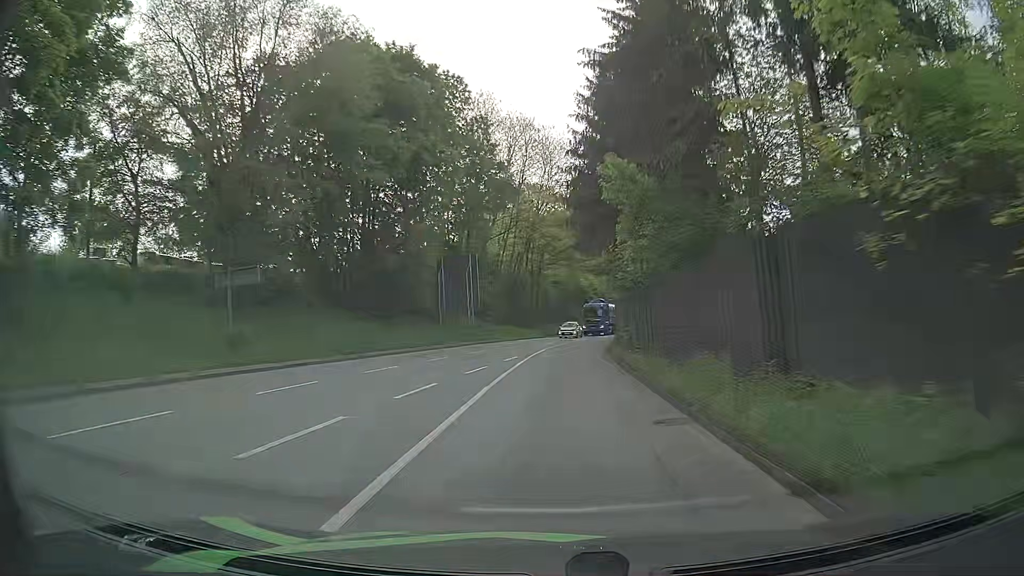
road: primary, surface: asphalt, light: Day
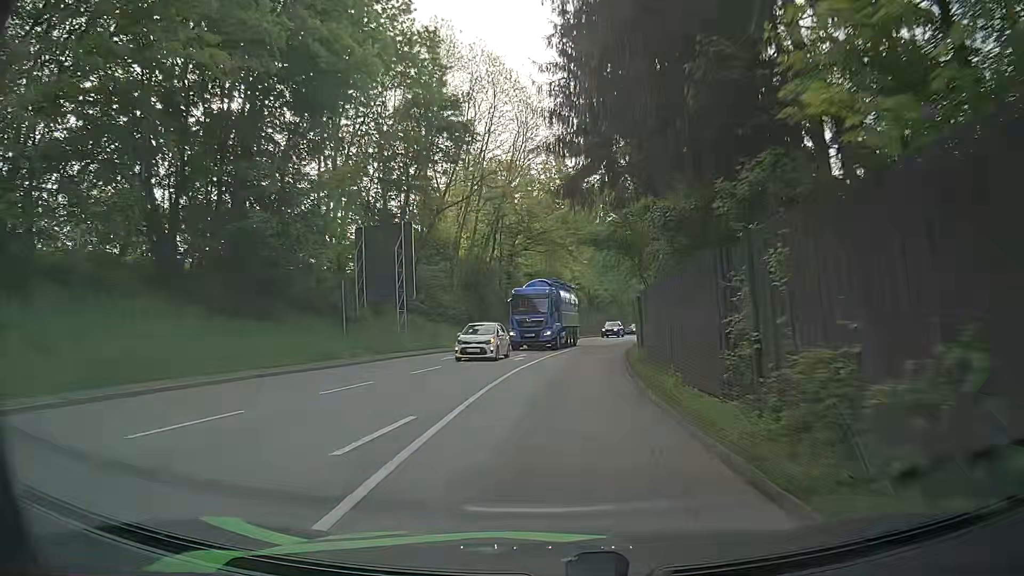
(+0.2, +17.2) m; +2°
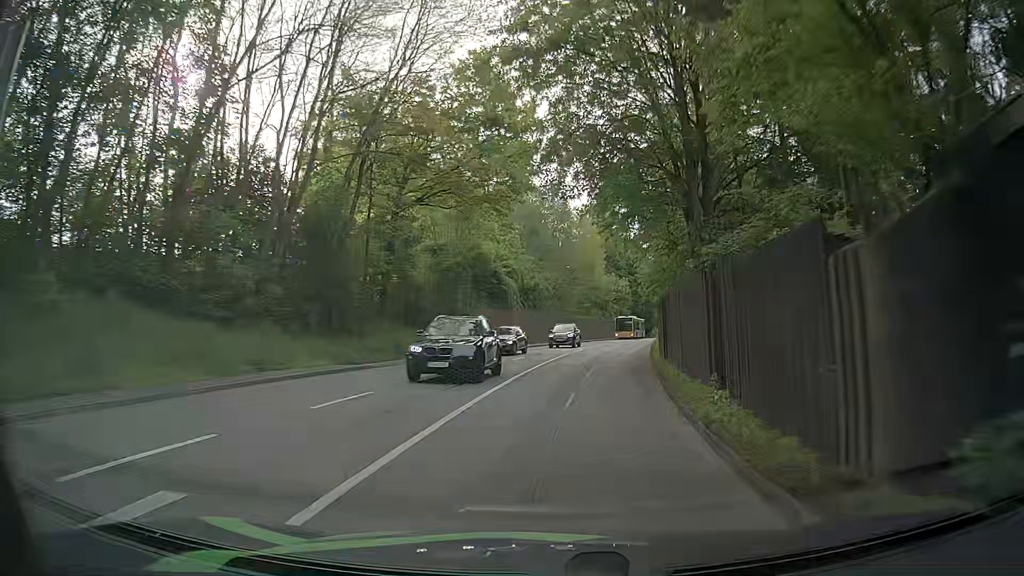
(+1.0, +26.1) m; +4°
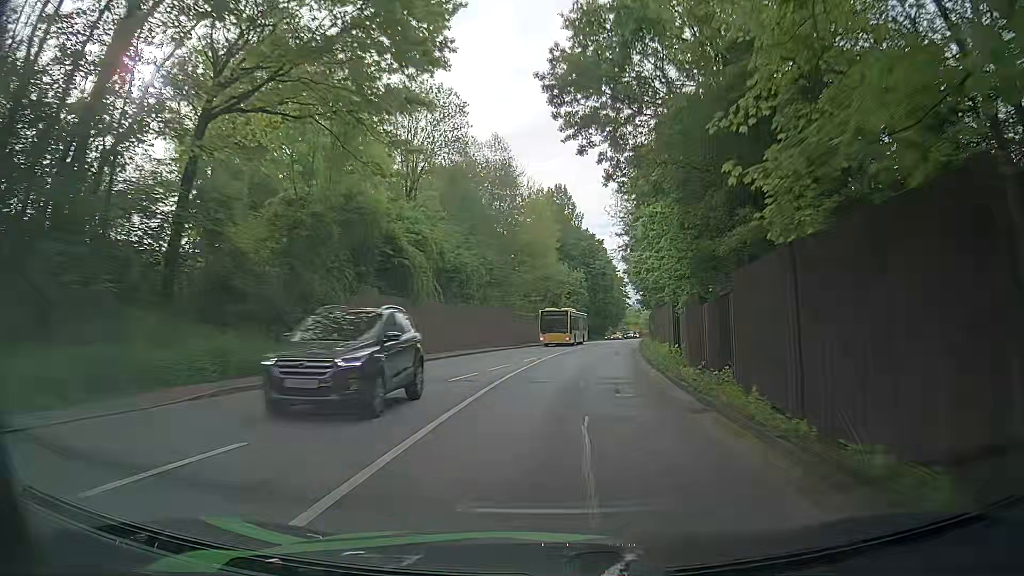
(+0.9, +18.3) m; +5°
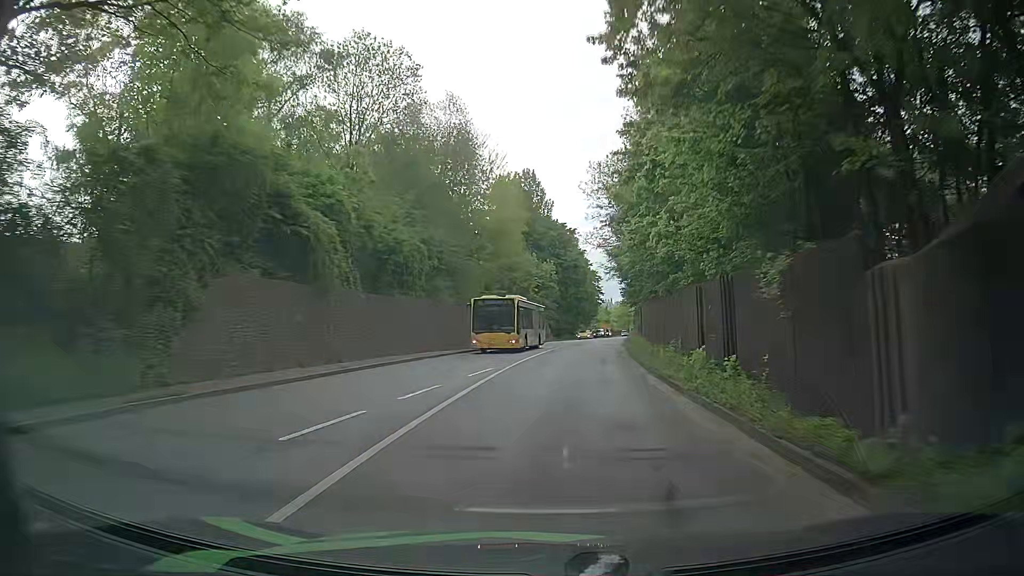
(+0.3, +9.6) m; +2°
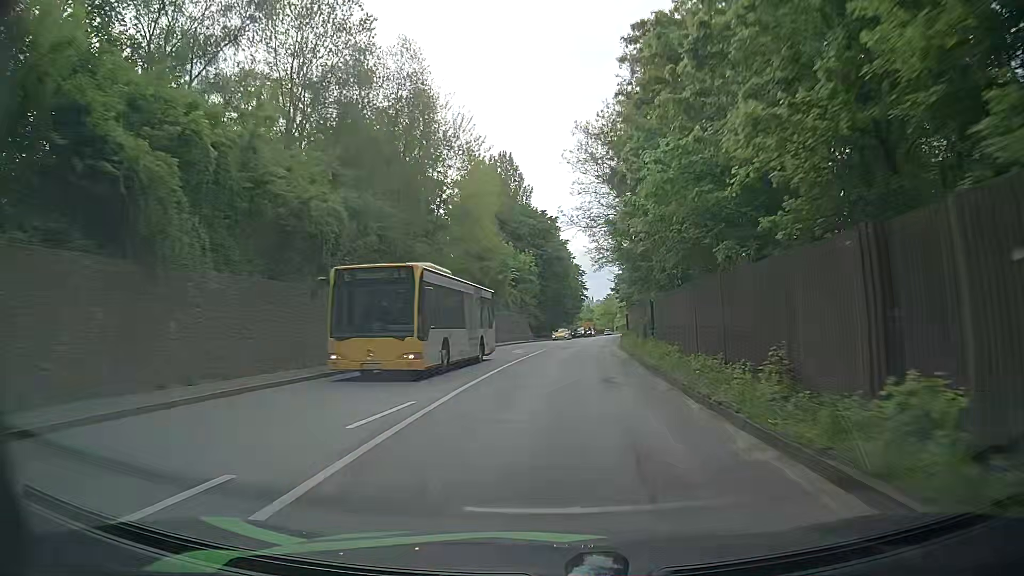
(+0.2, +9.8) m; +2°
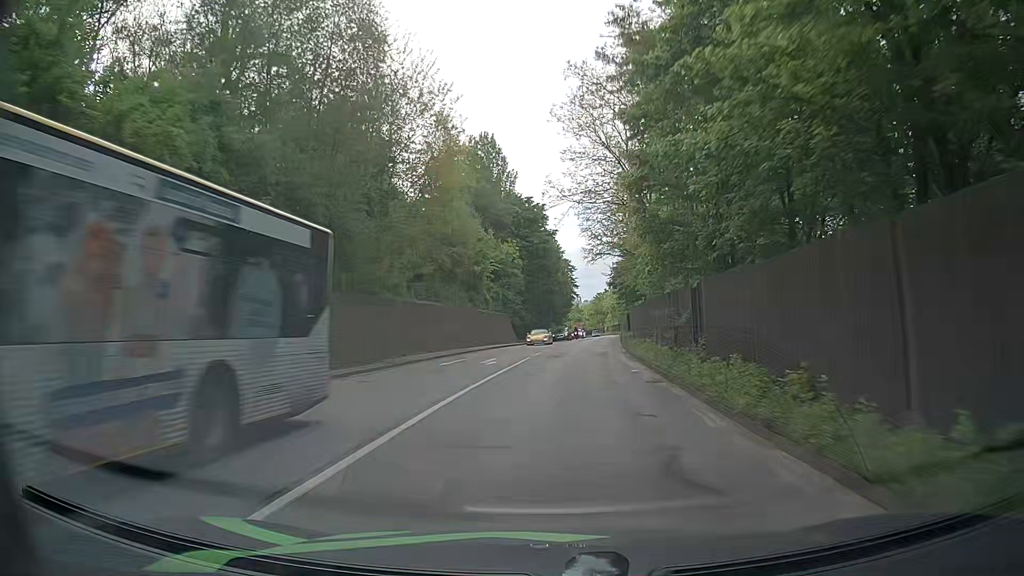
(+0.2, +9.8) m; +2°
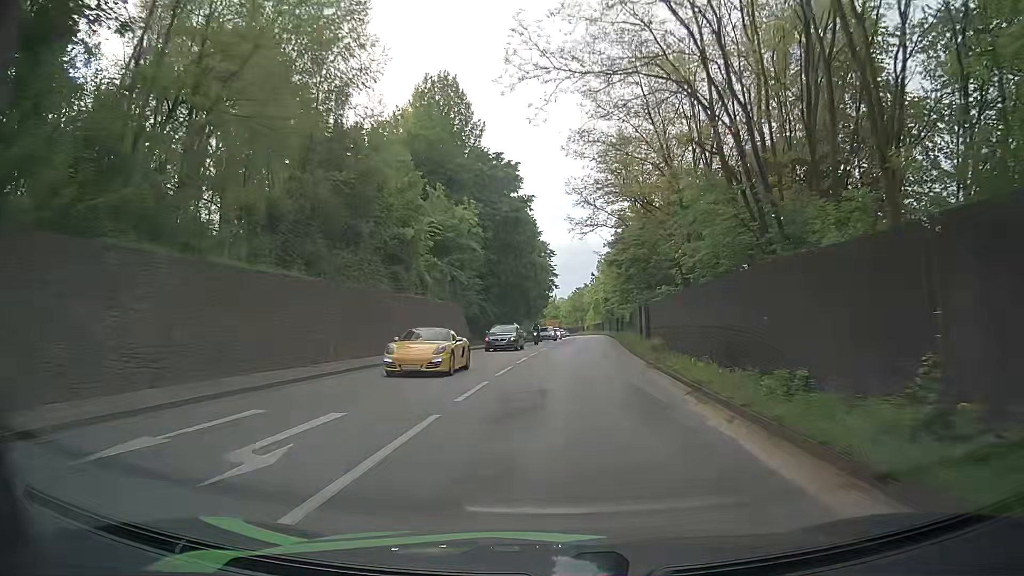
(+0.3, +19.6) m; +2°
(0, +10) (0, +20) (+1, +30) (+1, +40) (+2, +50) (+3, +60) (+4, +70) (+5, +80) (+5, +90) (+6, +100) m
